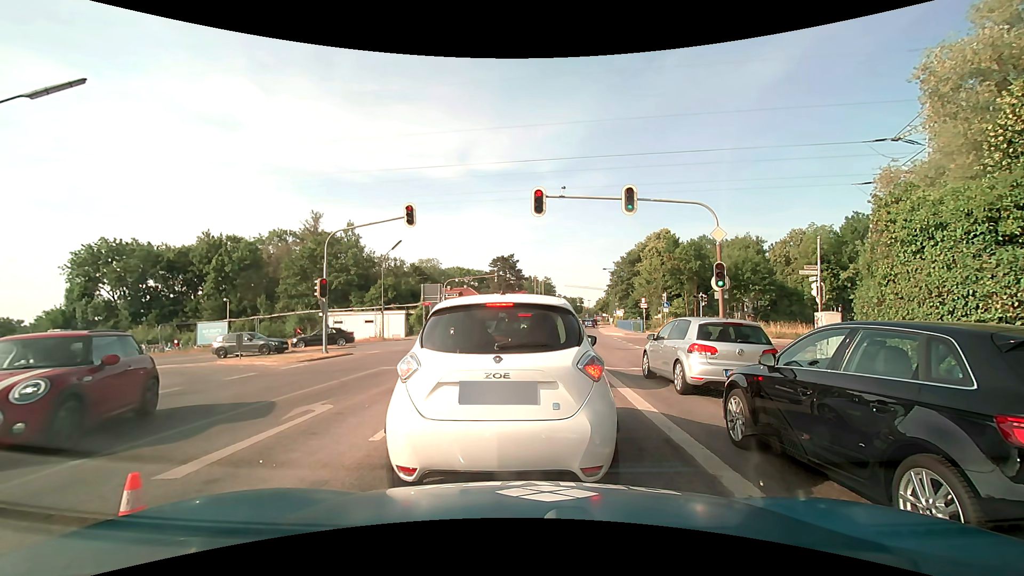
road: secondary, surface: asphalt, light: Day
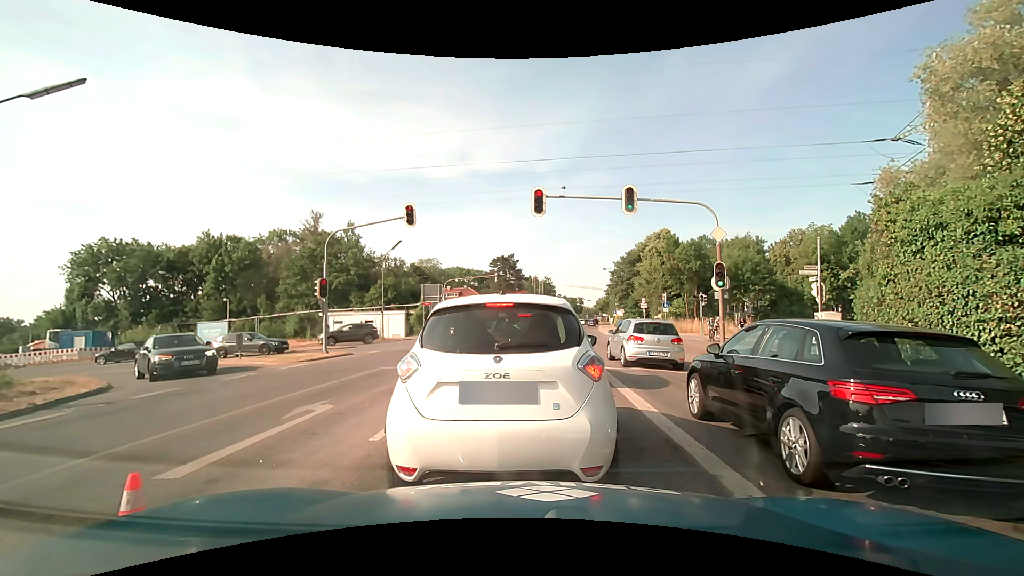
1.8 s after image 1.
(0.0, 0.0) m; 0°
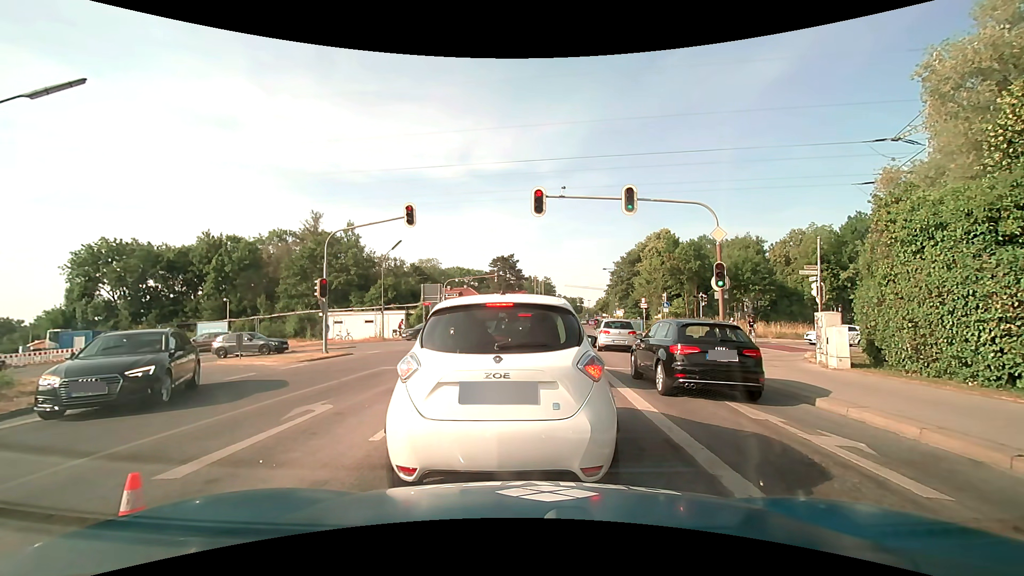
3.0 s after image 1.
(0.0, 0.0) m; 0°
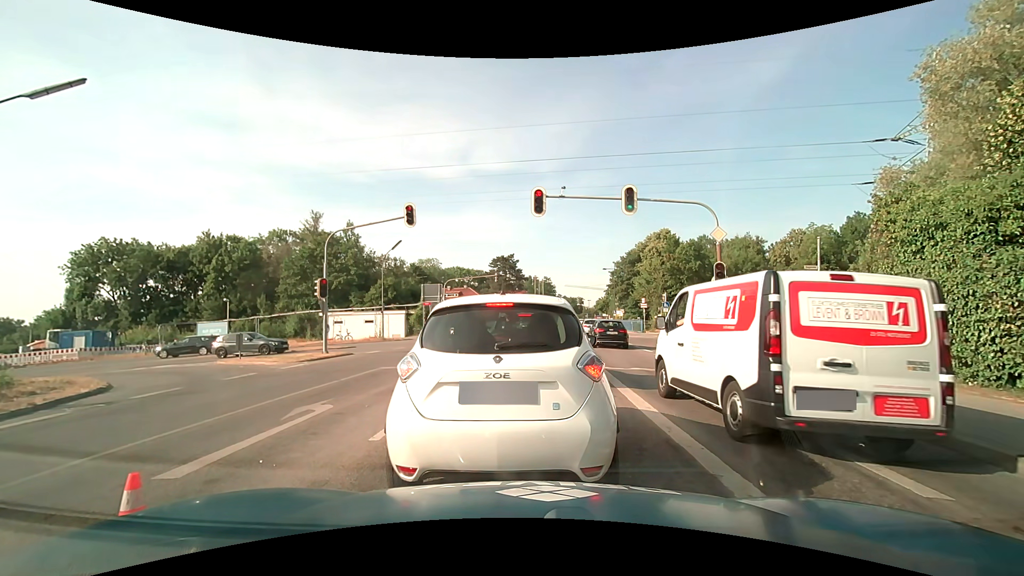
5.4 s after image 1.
(0.0, 0.0) m; 0°
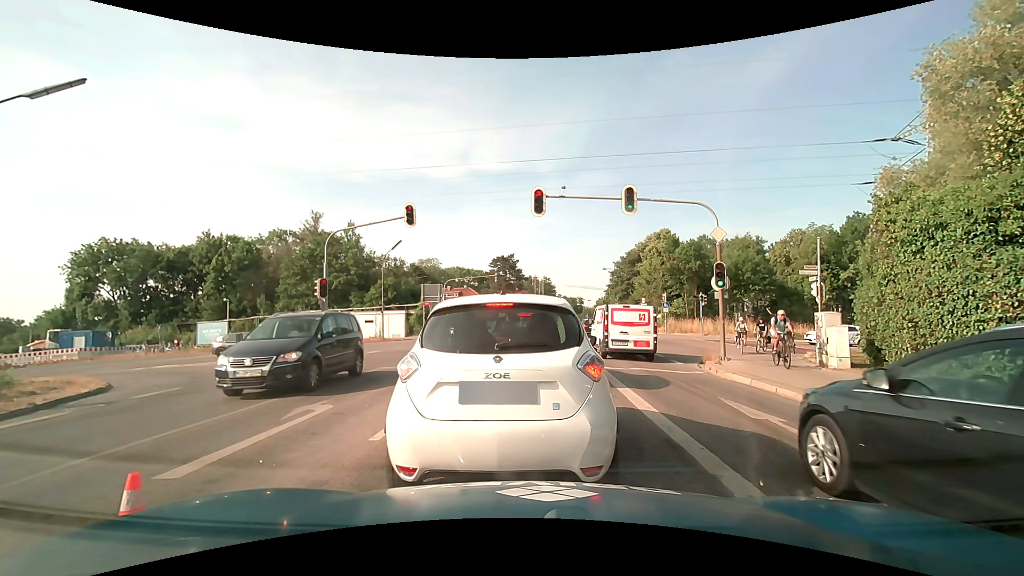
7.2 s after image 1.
(0.0, 0.0) m; 0°
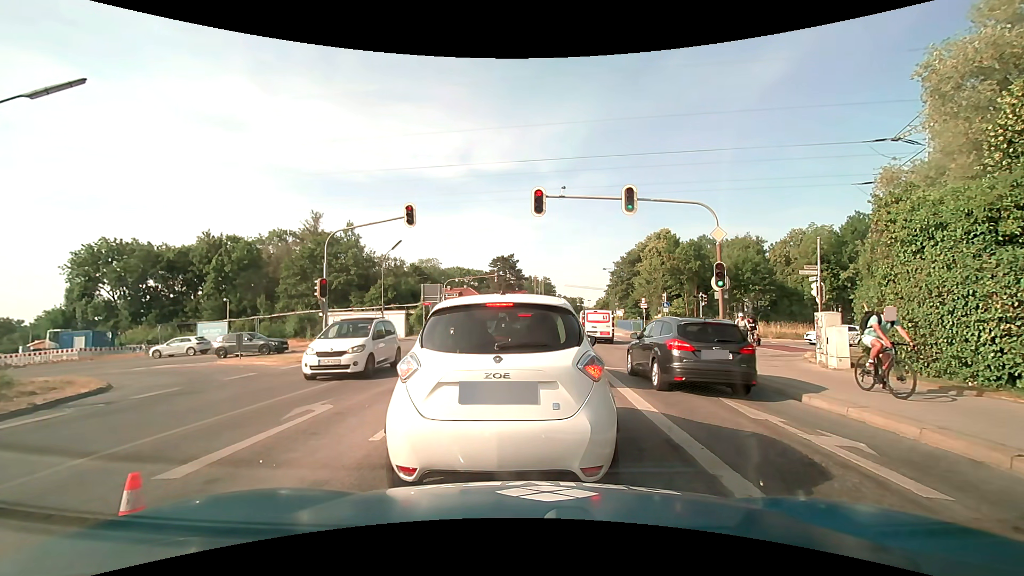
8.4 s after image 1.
(0.0, 0.0) m; 0°
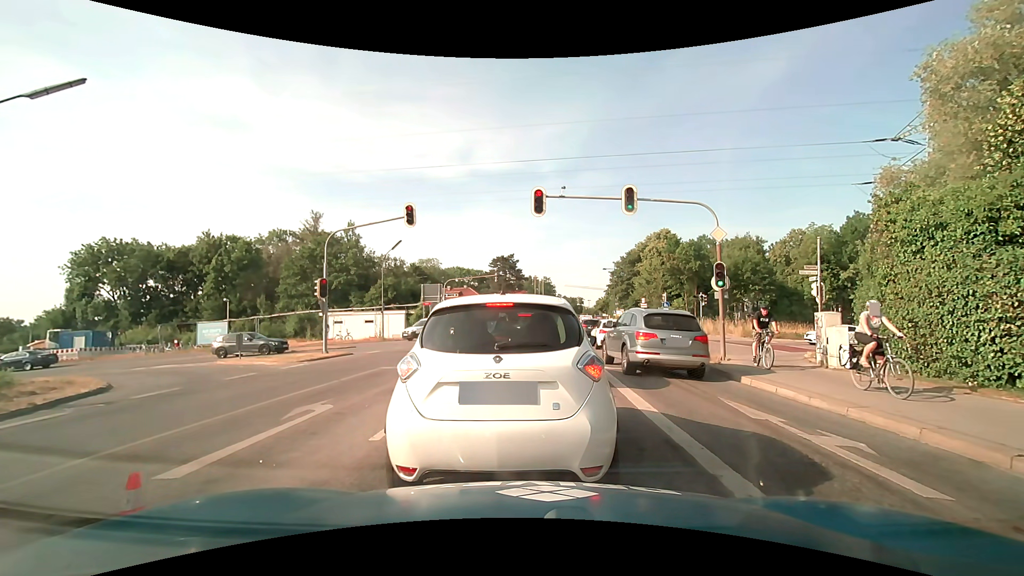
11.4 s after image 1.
(0.0, 0.0) m; 0°
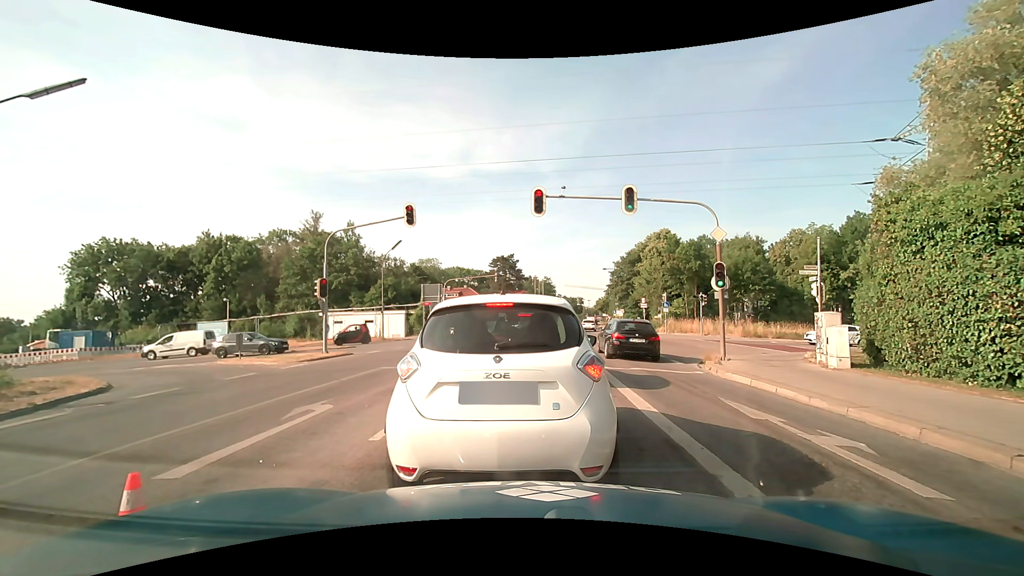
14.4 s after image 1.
(0.0, 0.0) m; 0°
